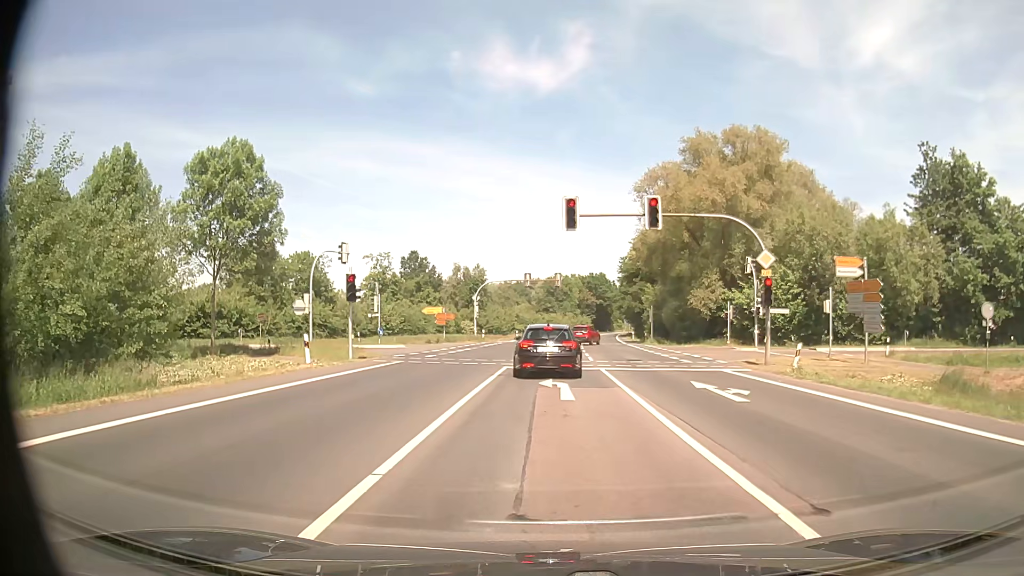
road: primary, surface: asphalt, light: Day
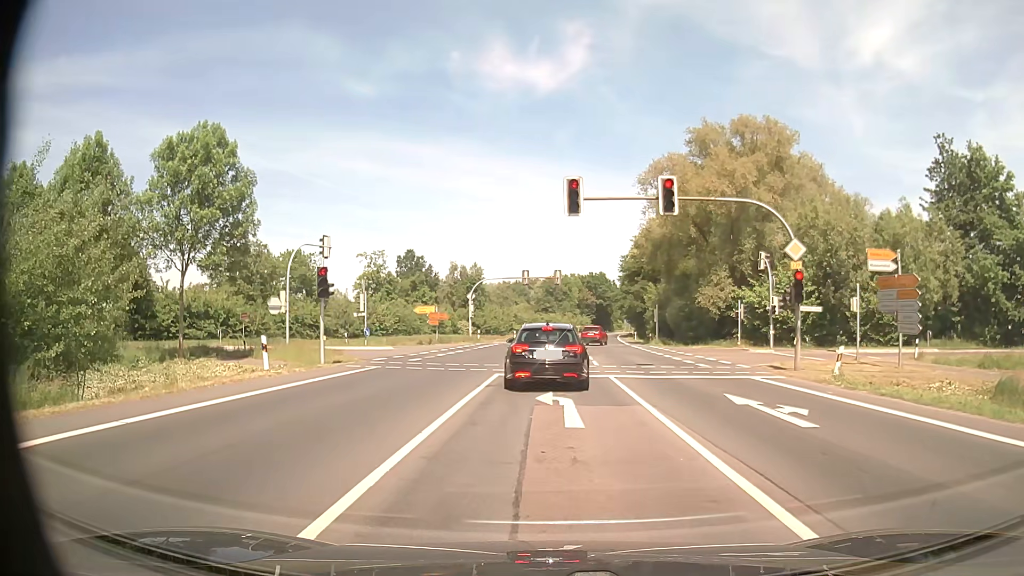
(0.0, +3.4) m; 0°
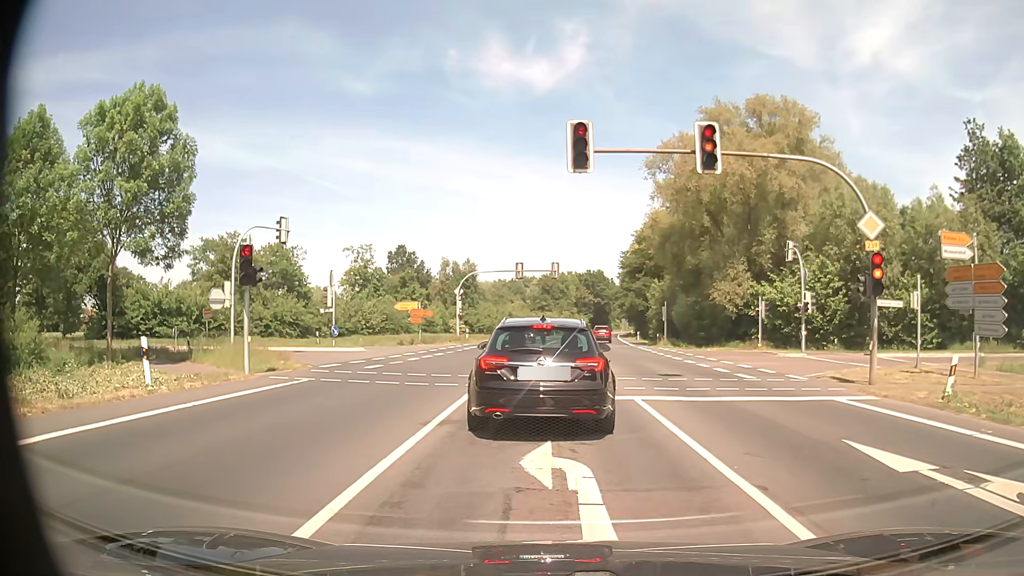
(0.0, +5.8) m; 0°
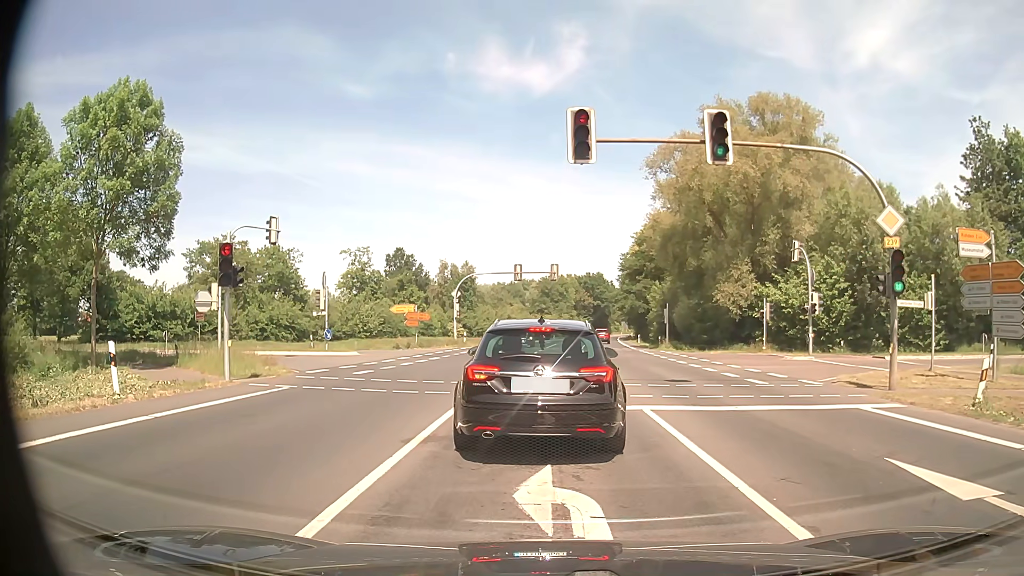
(0.0, +1.1) m; +1°
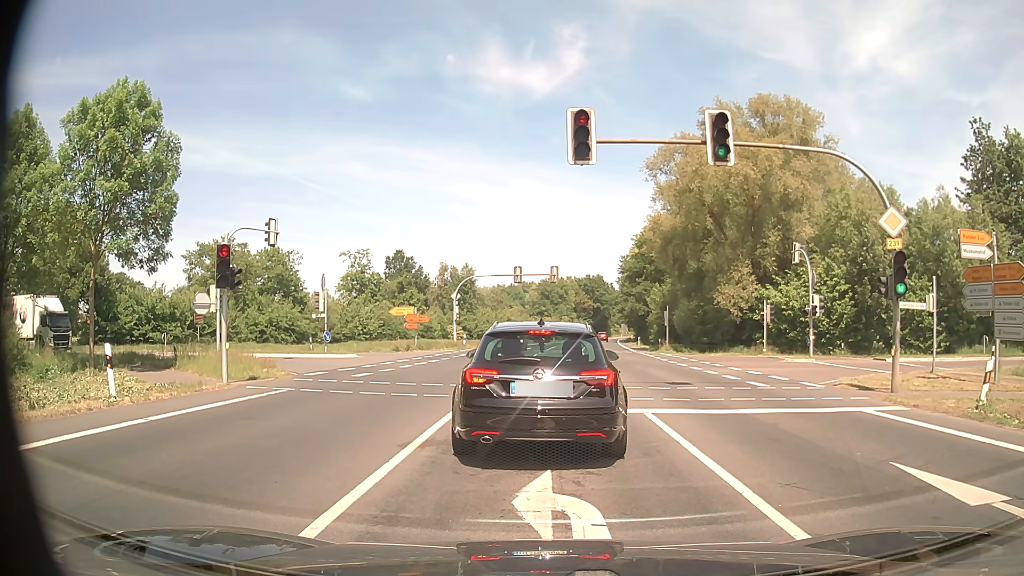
(0.0, +0.2) m; 0°
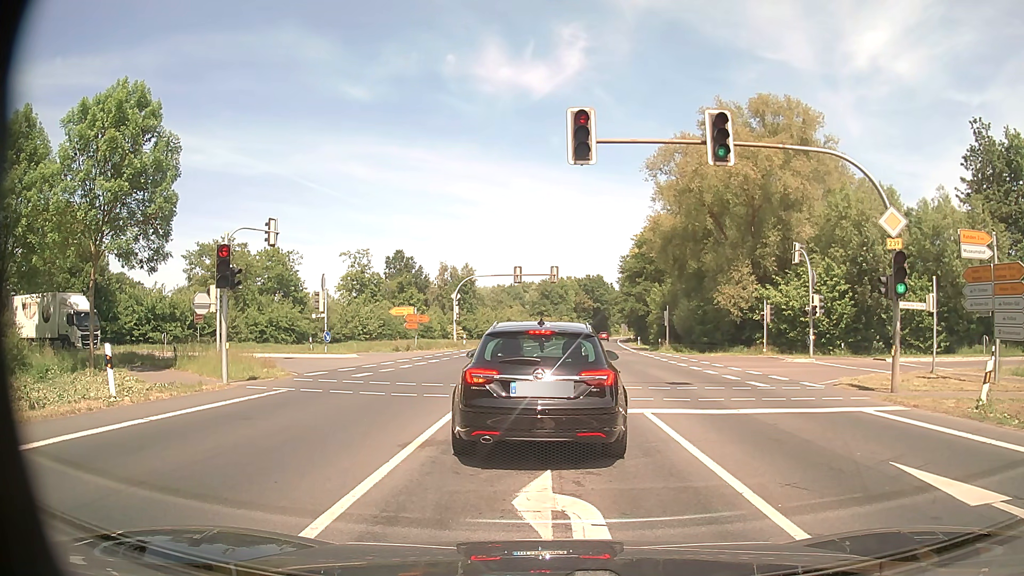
(0.0, 0.0) m; 0°
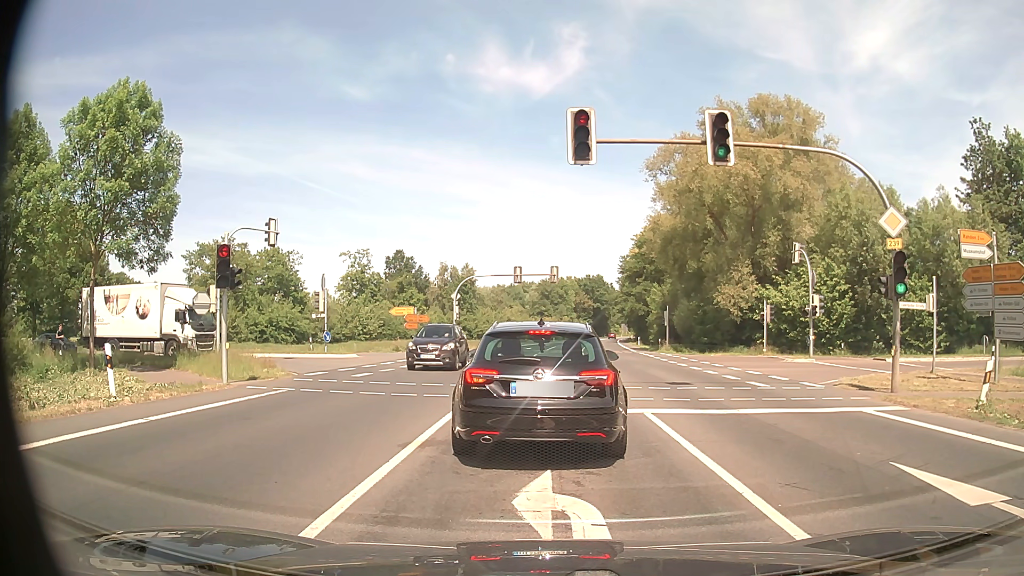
(0.0, 0.0) m; 0°
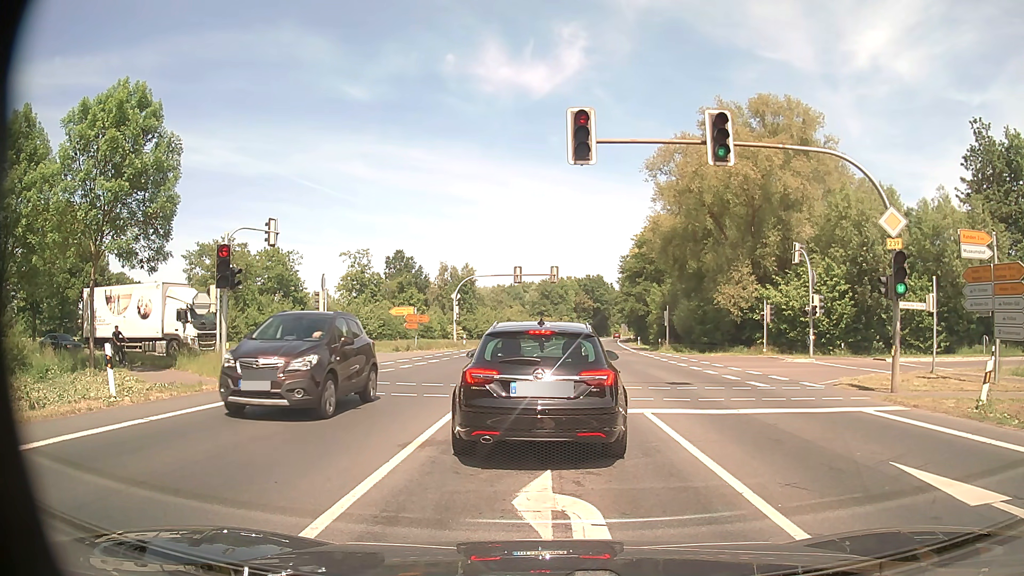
(0.0, 0.0) m; 0°
(0, +10) (0, +20) (0, +30) (-5, +39) (-14, +43) (-24, +44) (-34, +44) (-44, +44) (-54, +45) (-64, +45) m
